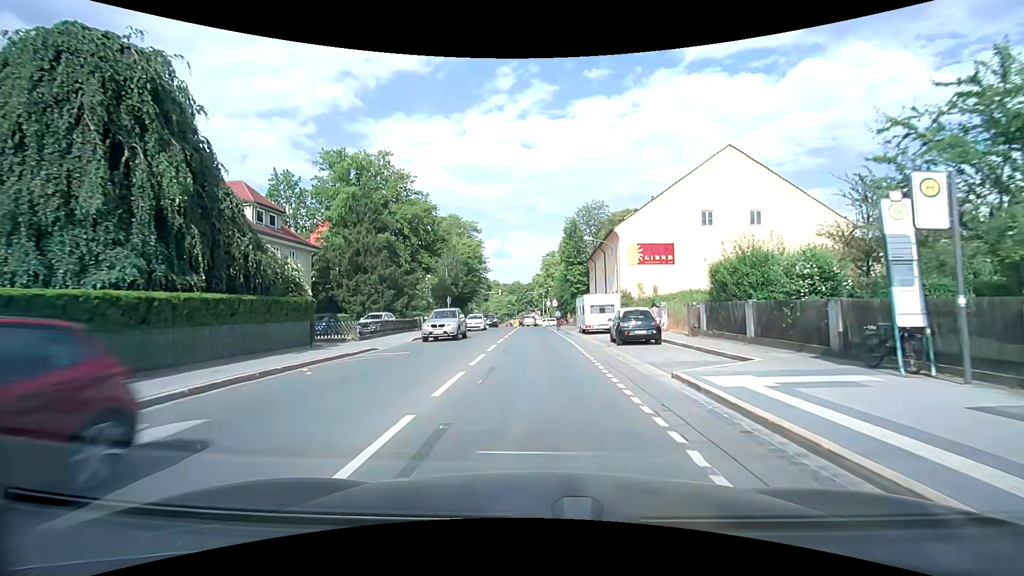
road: secondary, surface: asphalt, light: Day
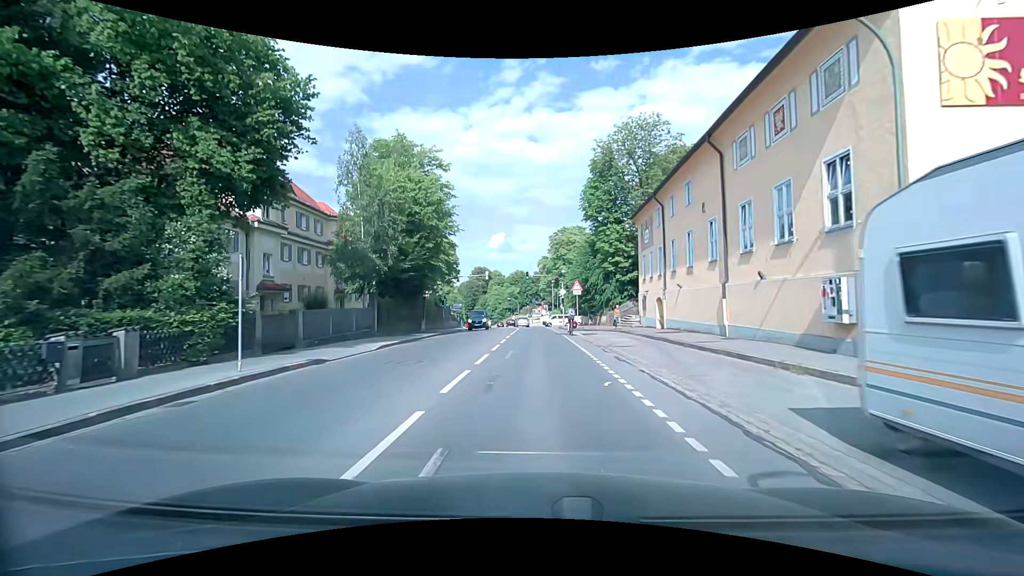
(-0.2, +31.2) m; -1°
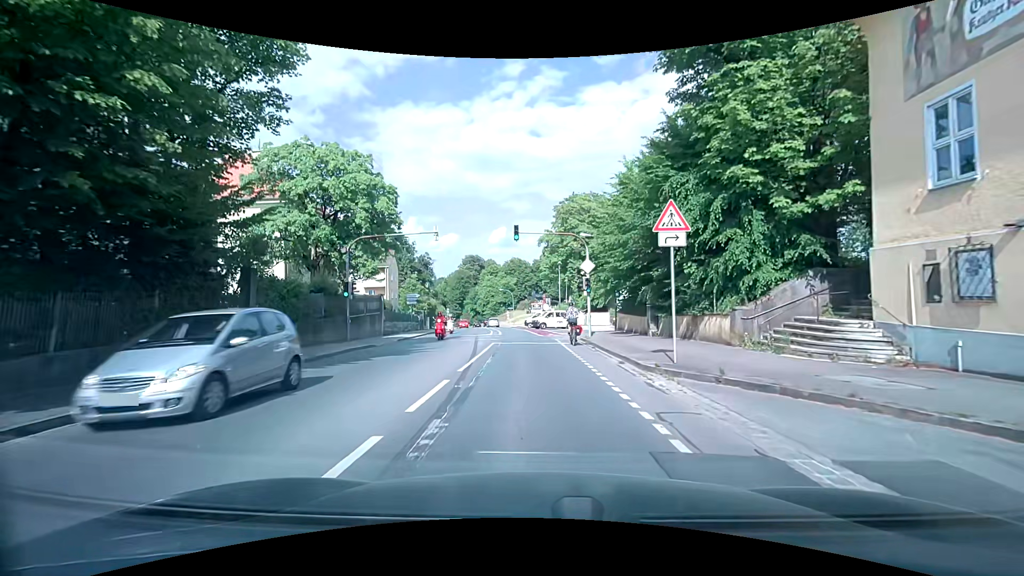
(0.0, +28.2) m; 0°
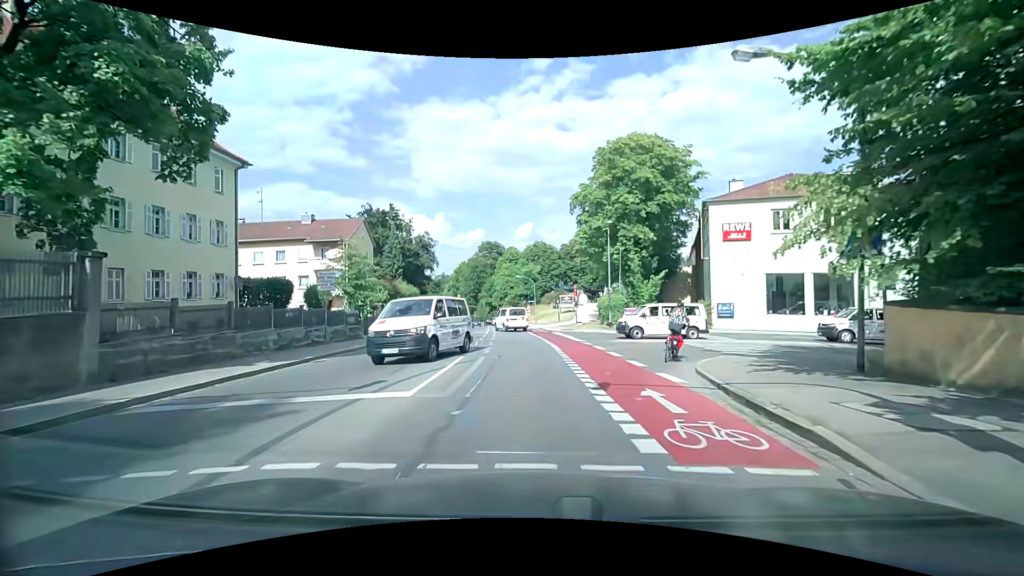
(-0.6, +25.4) m; -3°
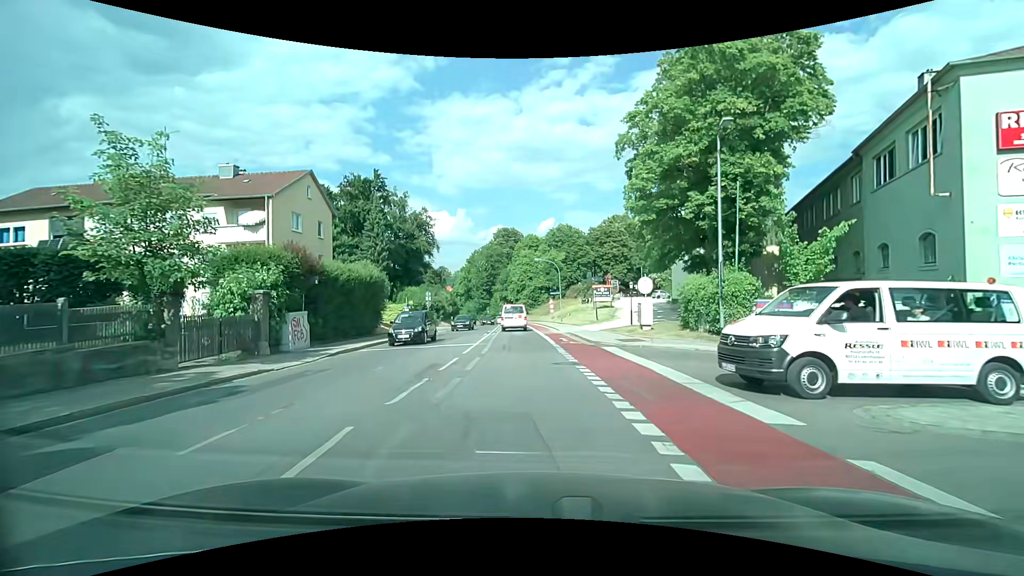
(-0.4, +18.8) m; -3°
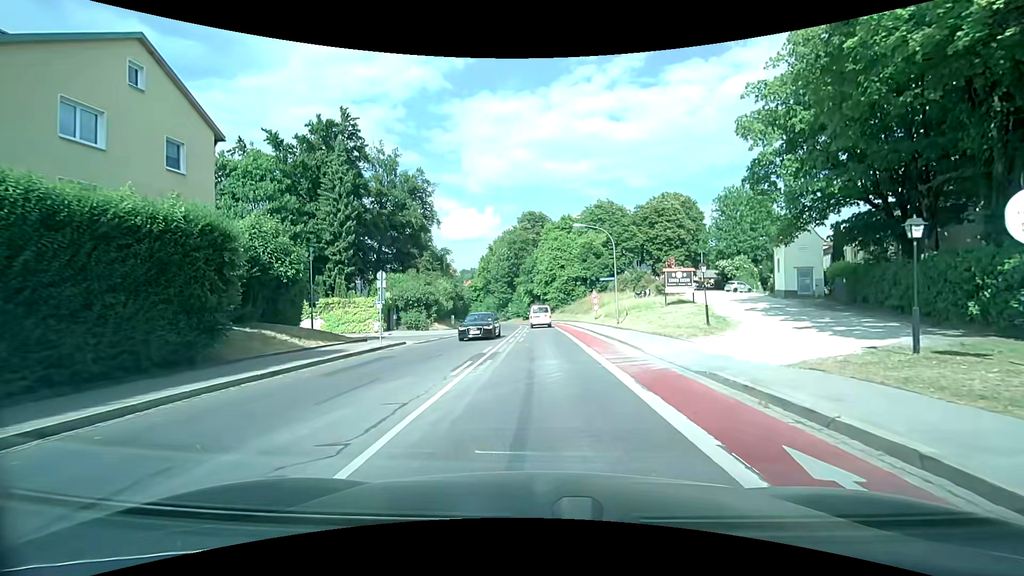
(-0.4, +20.2) m; -2°
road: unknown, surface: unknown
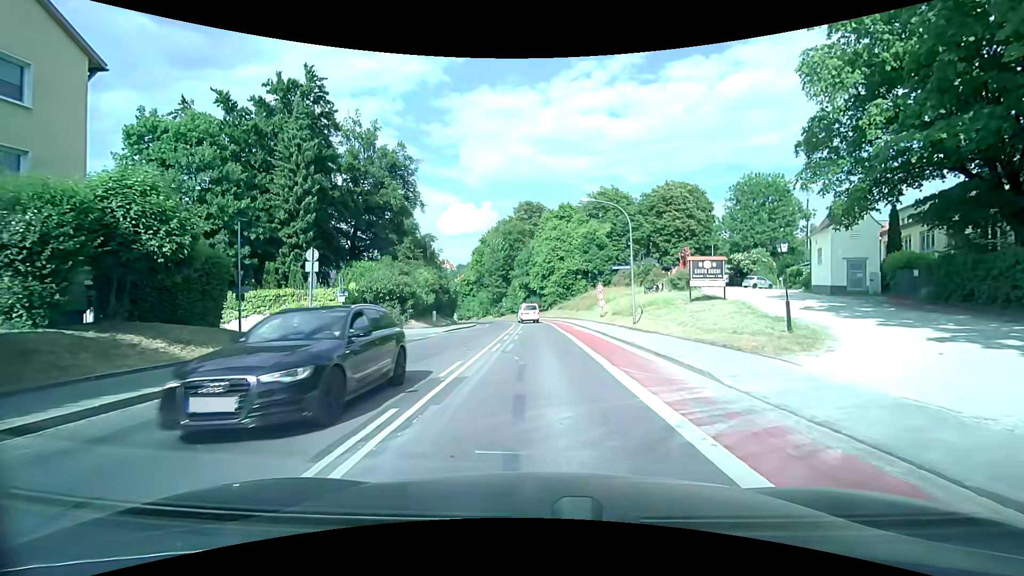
(0.0, +6.9) m; 0°
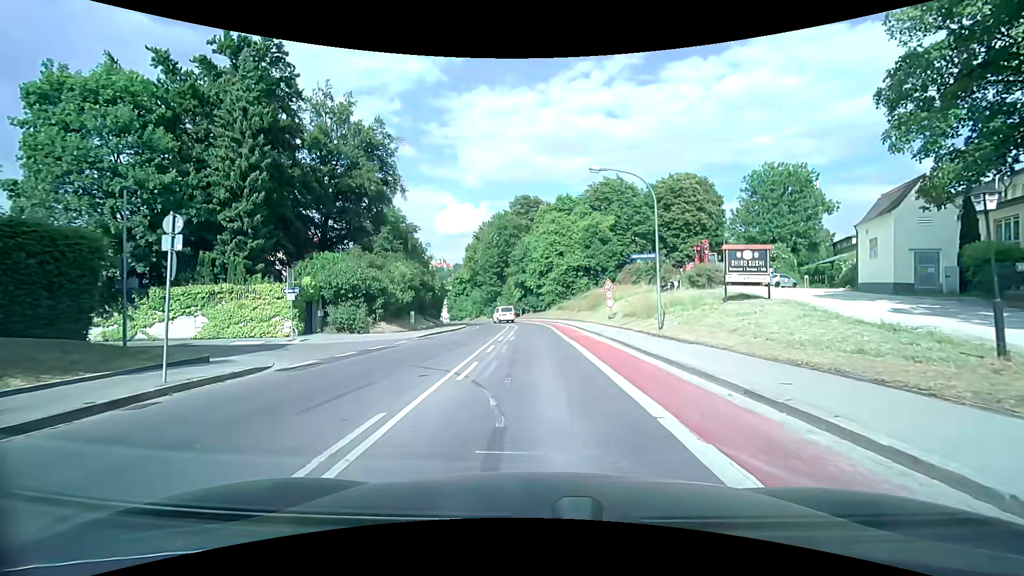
(+0.1, +6.2) m; +1°
